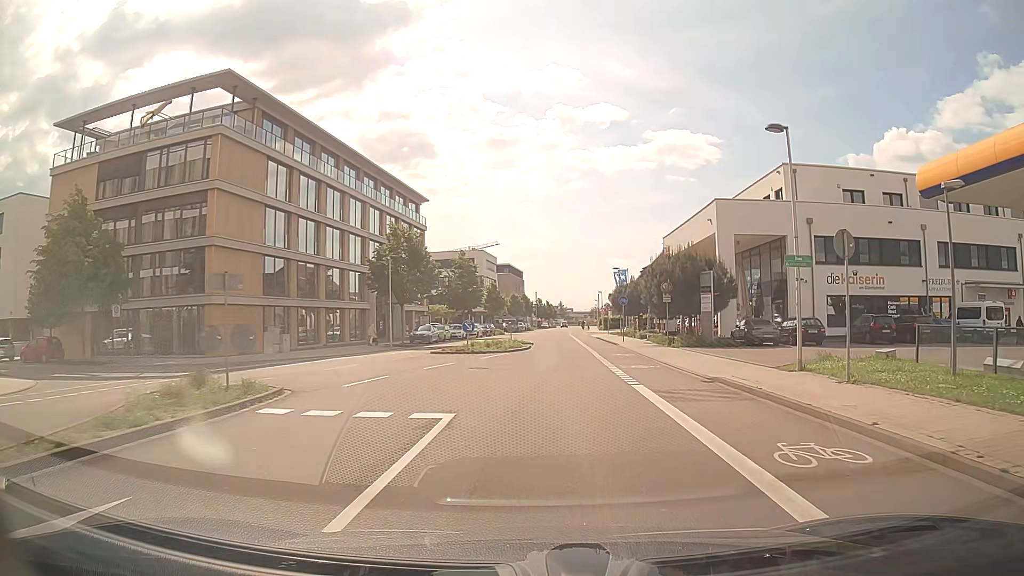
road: residential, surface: asphalt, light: Day
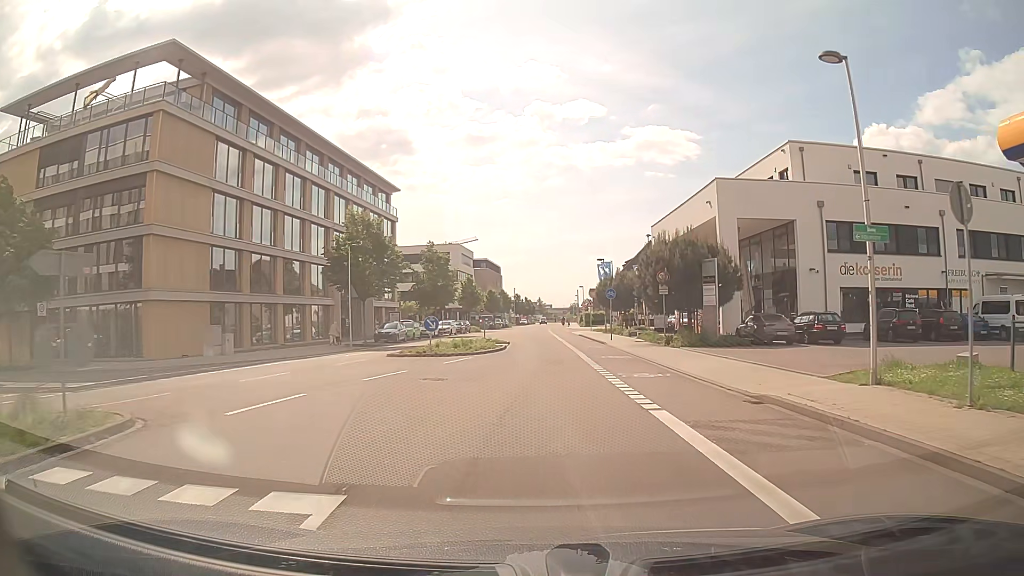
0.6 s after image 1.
(+0.1, +5.0) m; +2°
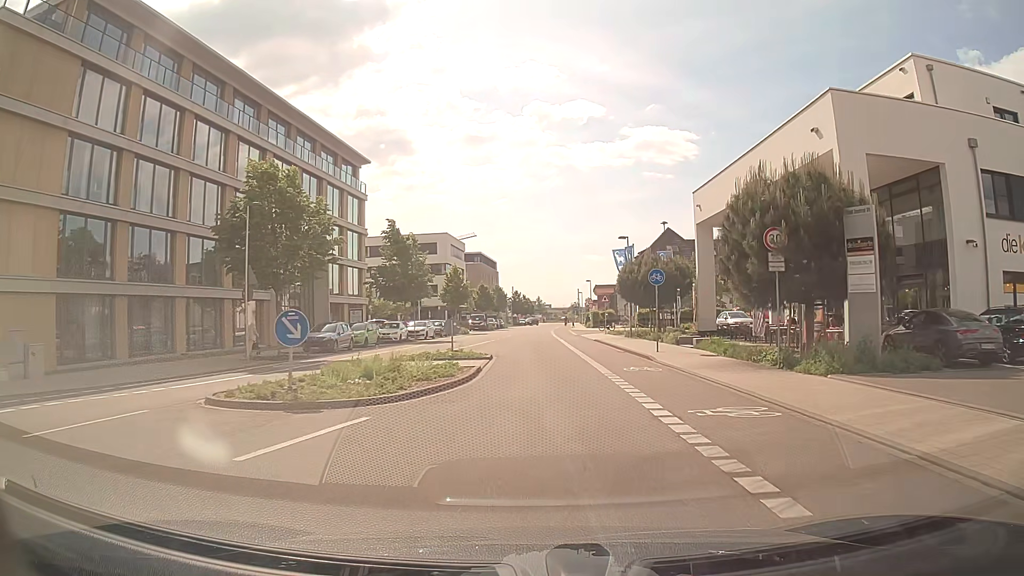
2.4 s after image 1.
(-0.1, +15.1) m; -1°
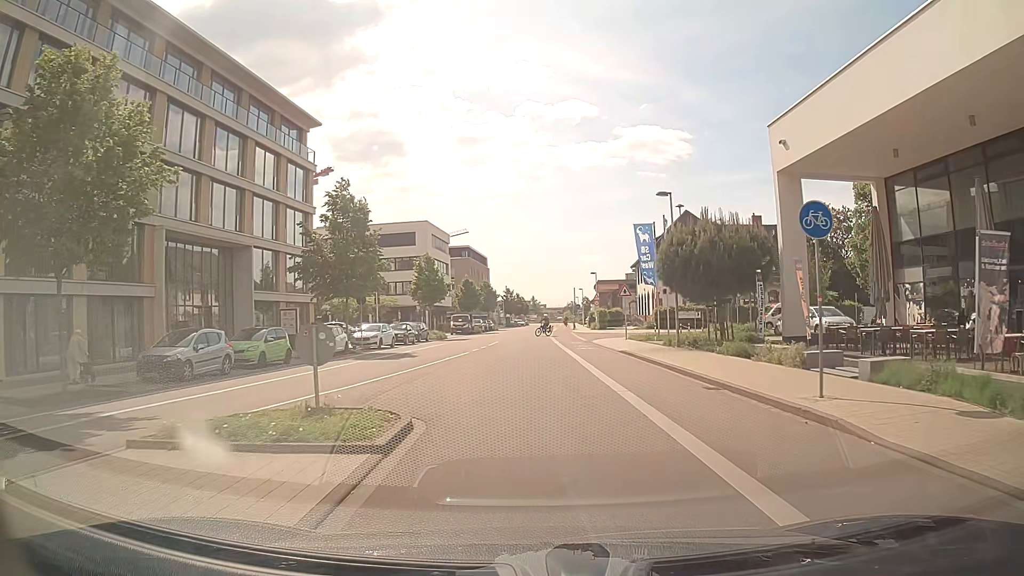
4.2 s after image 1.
(+0.3, +14.6) m; +2°
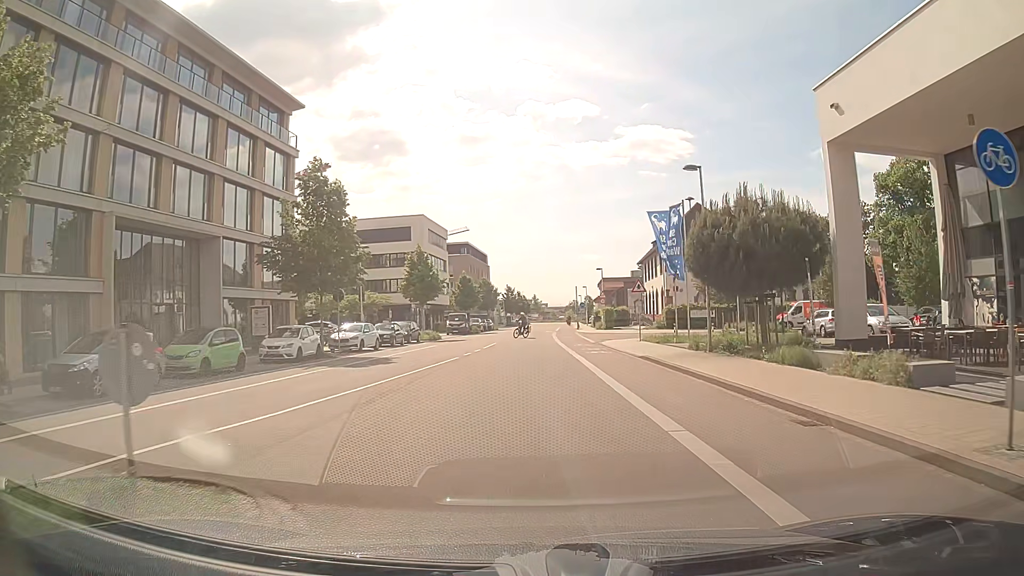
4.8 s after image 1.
(0.0, +4.7) m; -1°
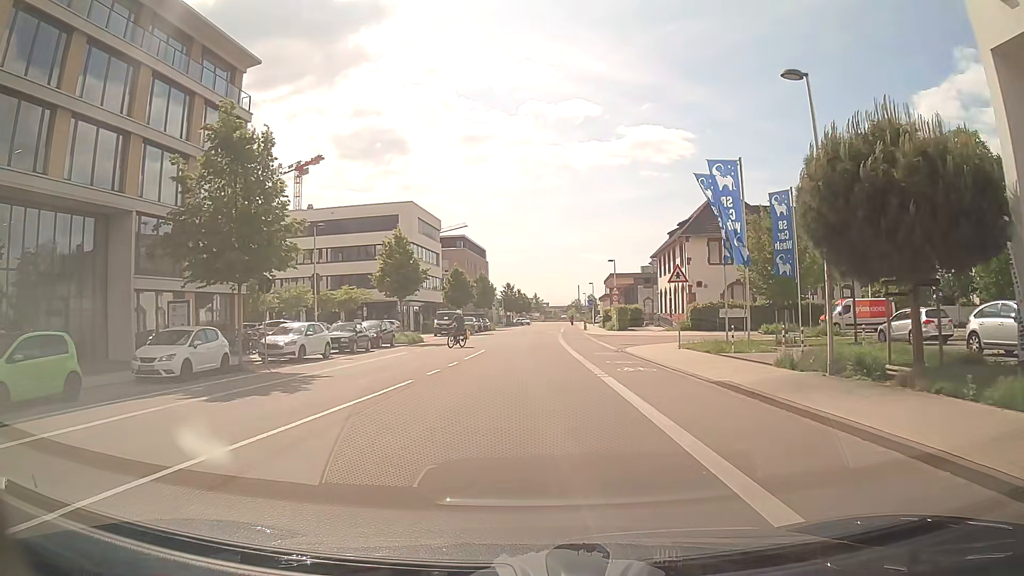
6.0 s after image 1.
(0.0, +9.3) m; +1°
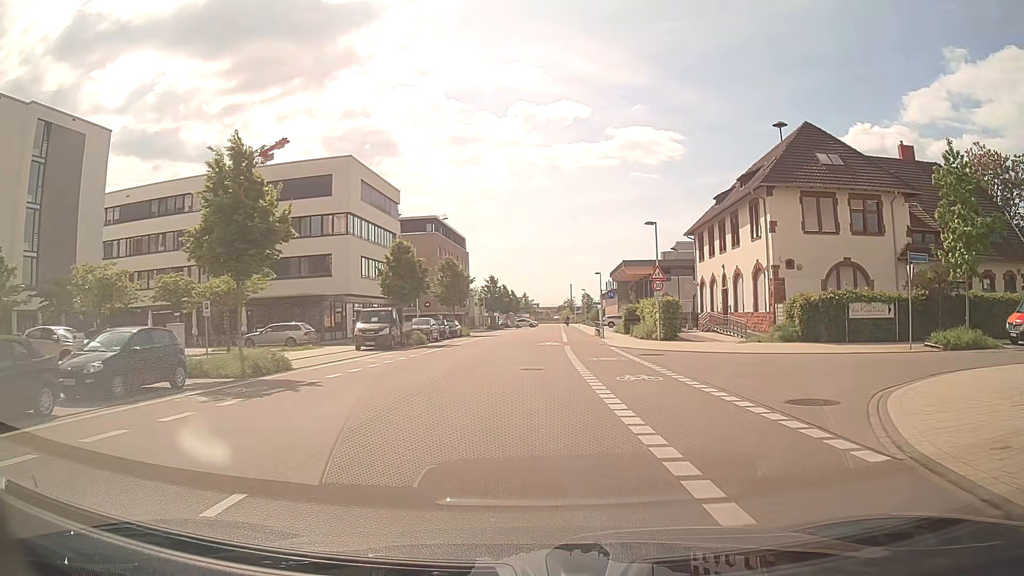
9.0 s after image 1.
(-0.1, +23.6) m; +1°
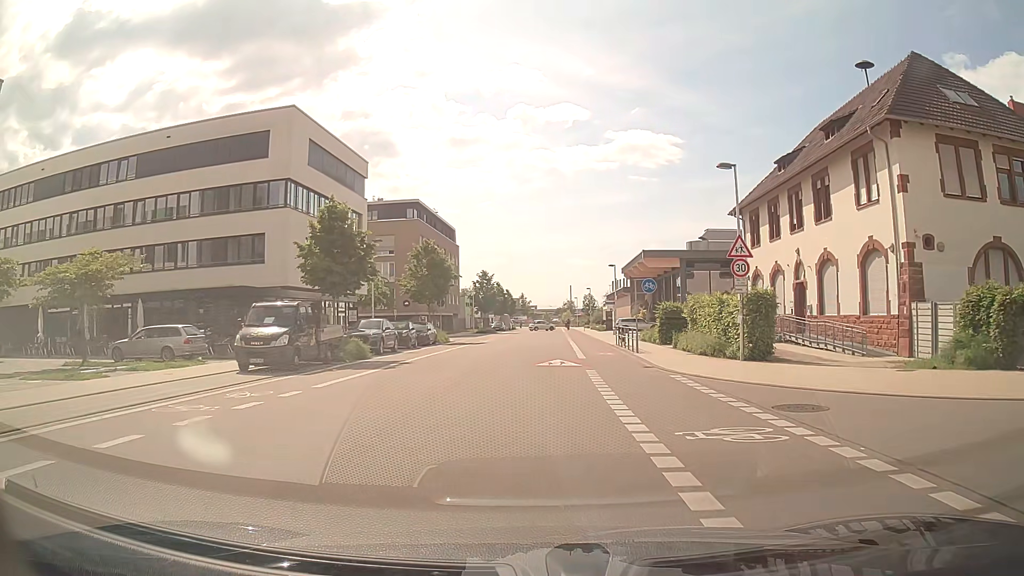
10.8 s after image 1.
(0.0, +14.3) m; -1°
(0, +10) (0, +20) (+1, +30) (+1, +40) (+1, +50) (+2, +60) (+2, +70) (+3, +80) (+3, +90) (+4, +100) m
